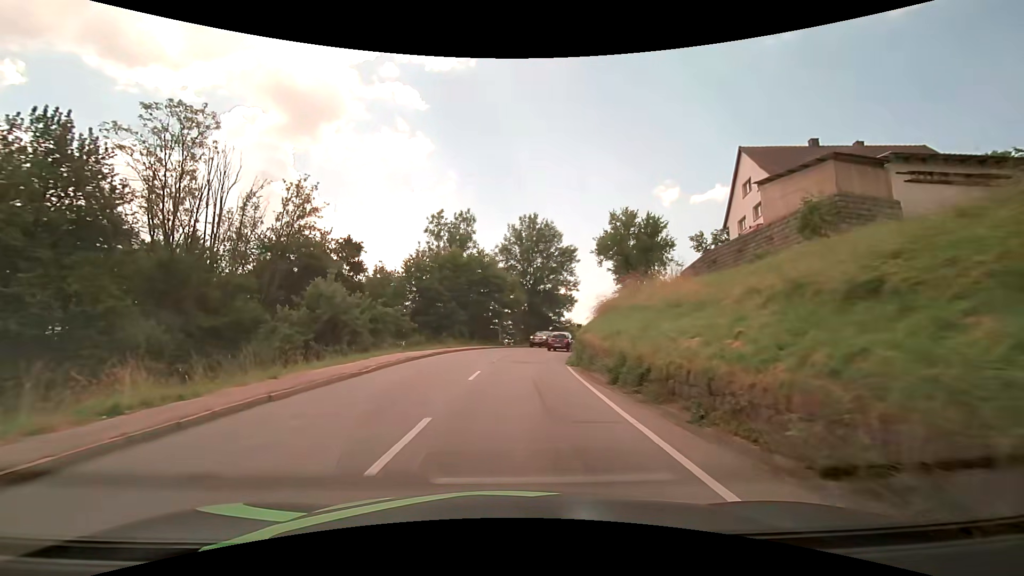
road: secondary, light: Day
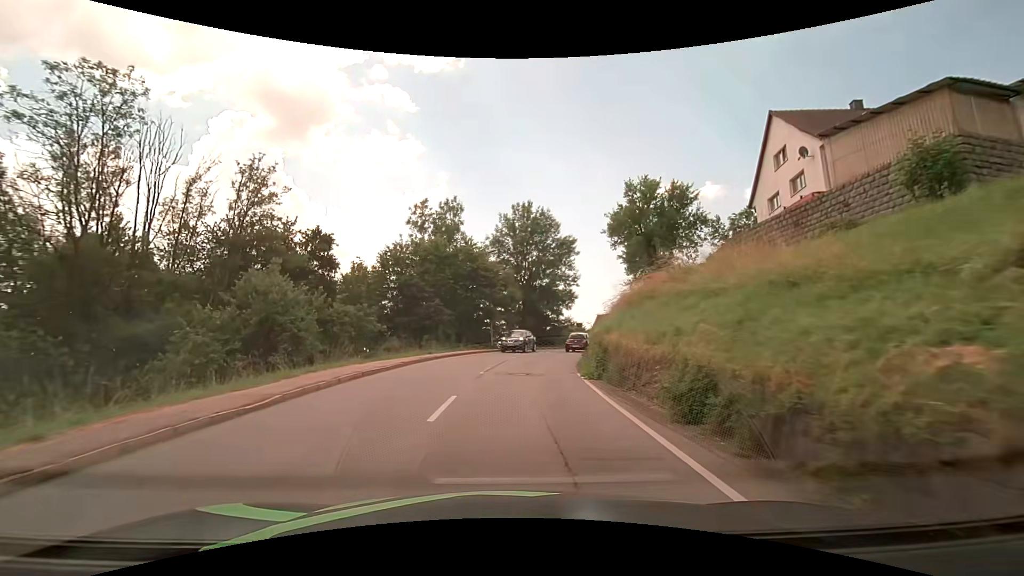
(+0.1, +6.3) m; +1°
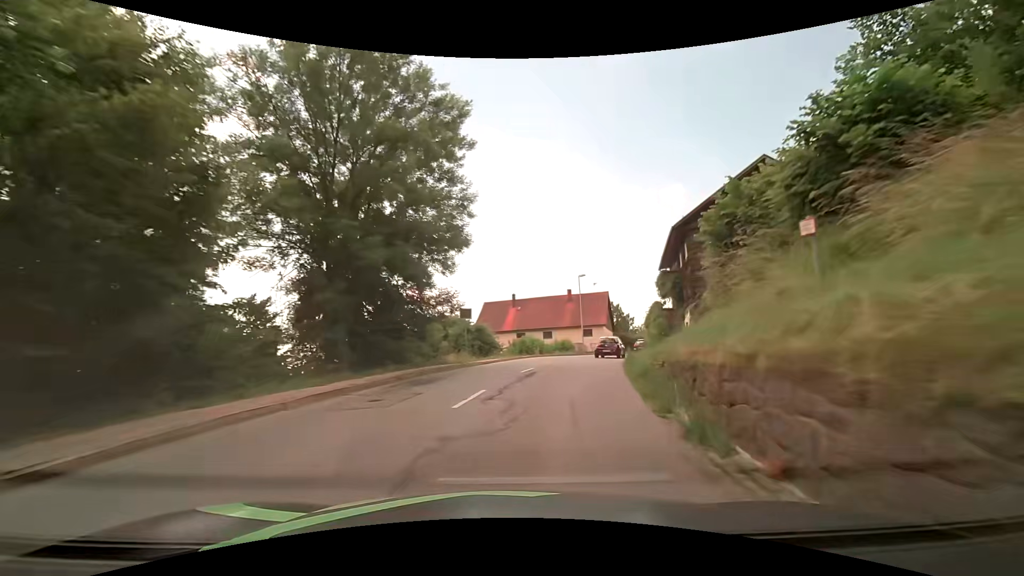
(+3.2, +34.3) m; +15°
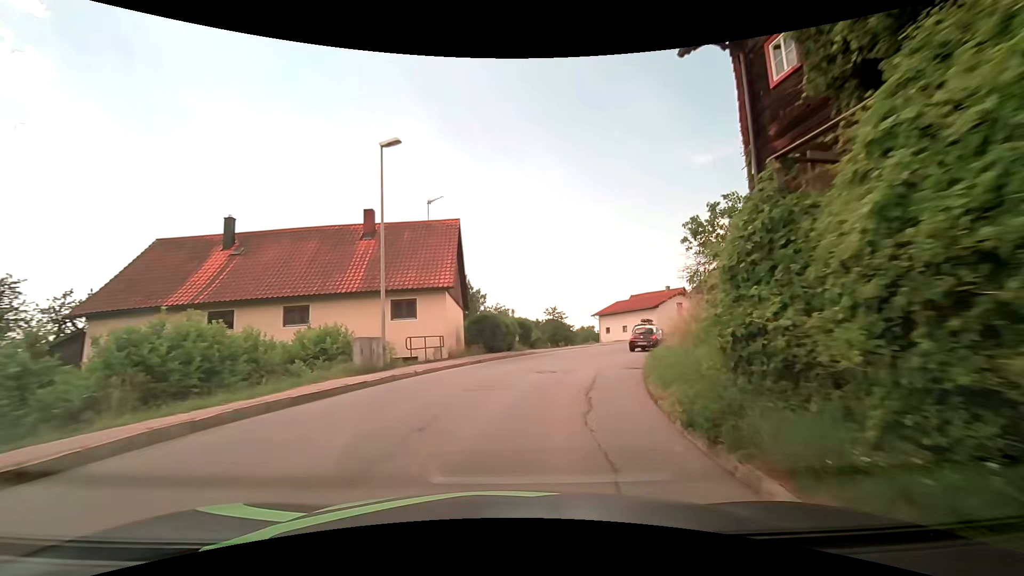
(+6.0, +33.9) m; +18°
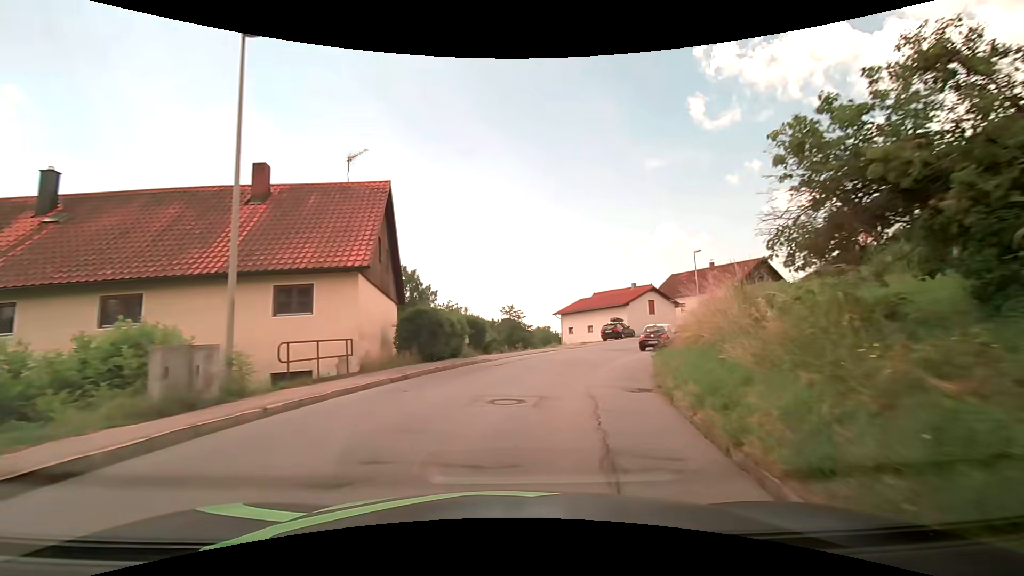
(+0.3, +6.7) m; +5°
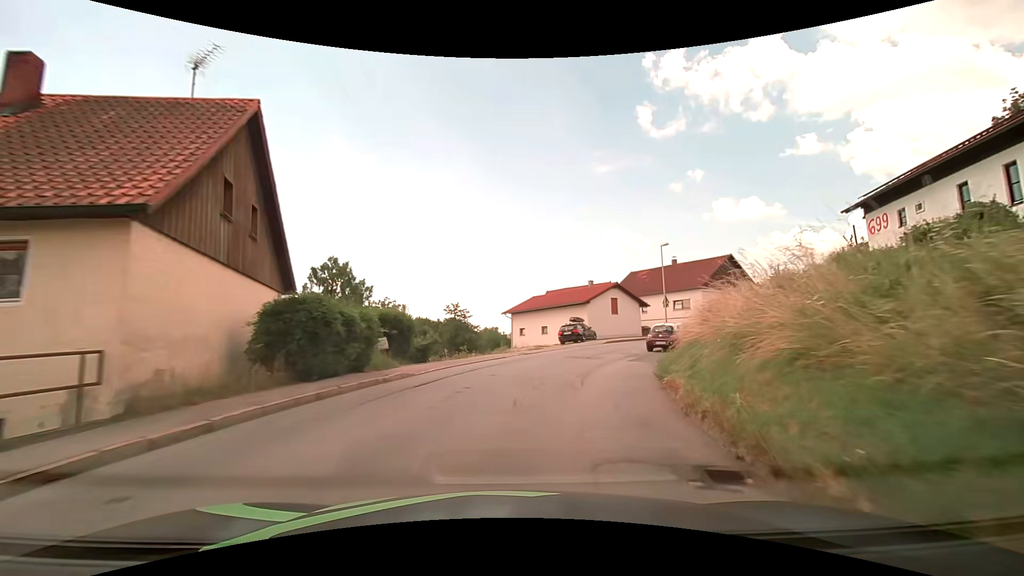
(+0.3, +6.8) m; +6°
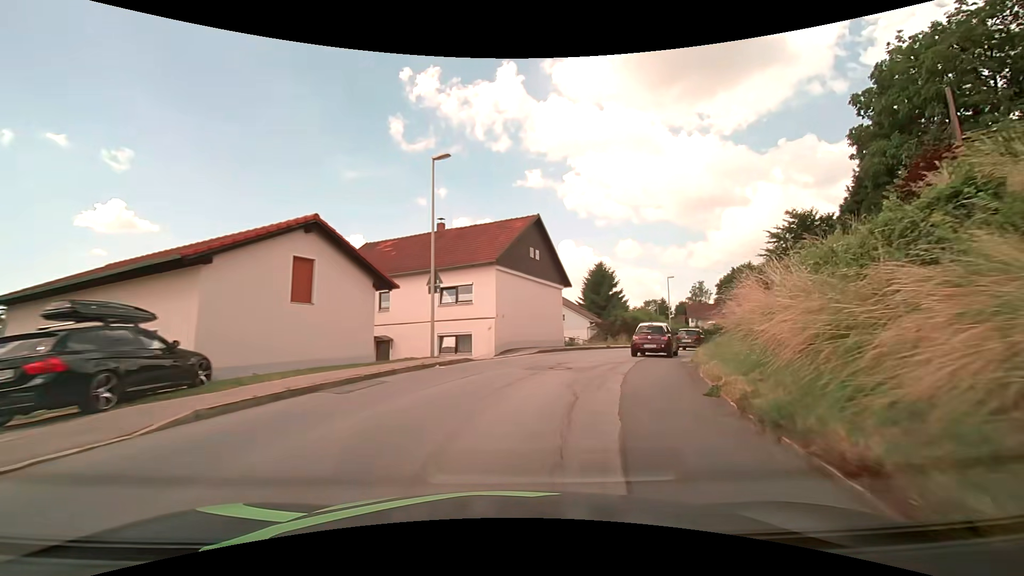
(+6.4, +25.5) m; +30°
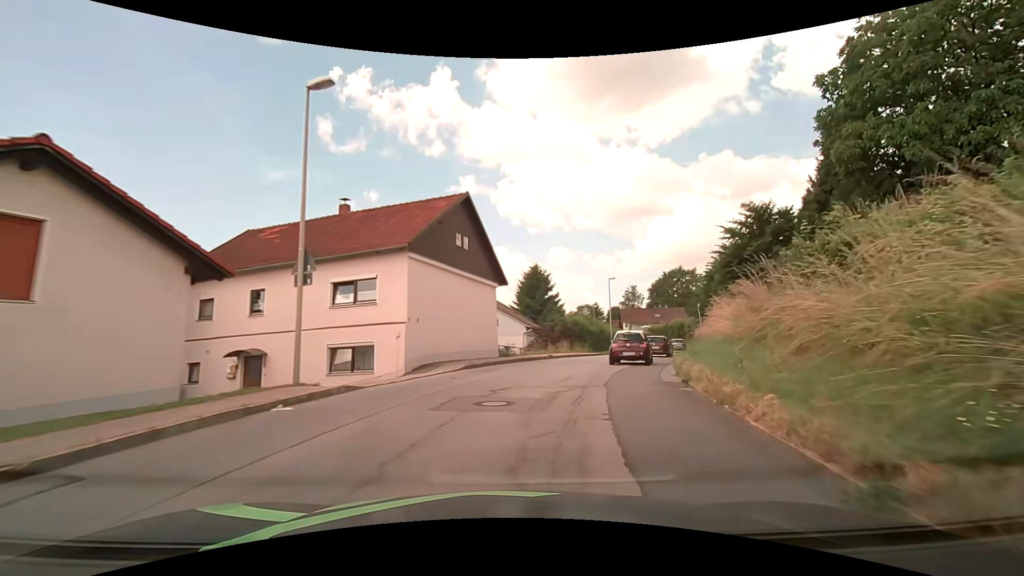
(+0.4, +6.2) m; +7°
(+1, +10) (+4, +20) (+7, +29) (+11, +38) (+15, +48) (+18, +57) (+21, +66) (+24, +76) (+25, +86) (+25, +96) m
